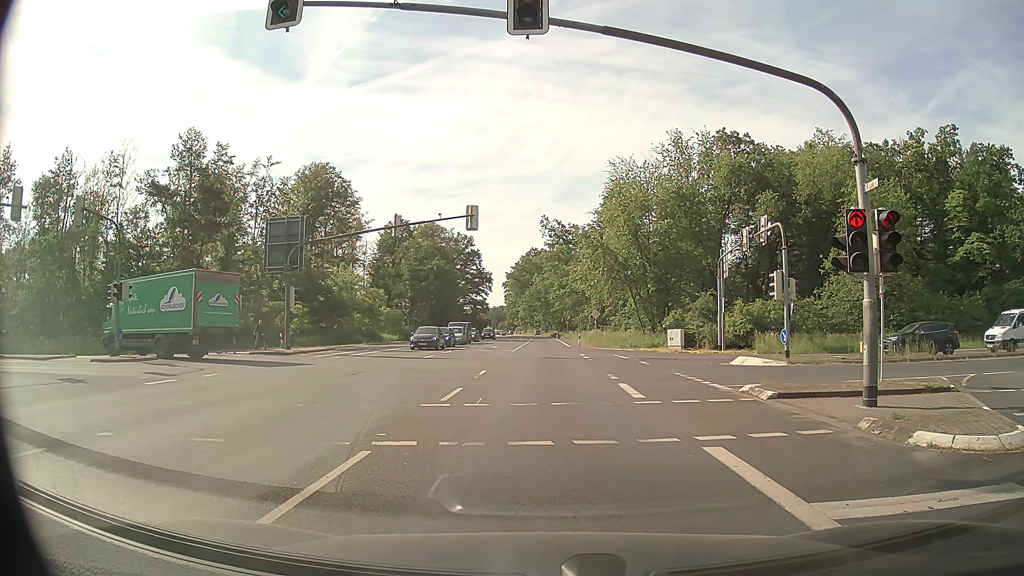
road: primary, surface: asphalt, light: Day
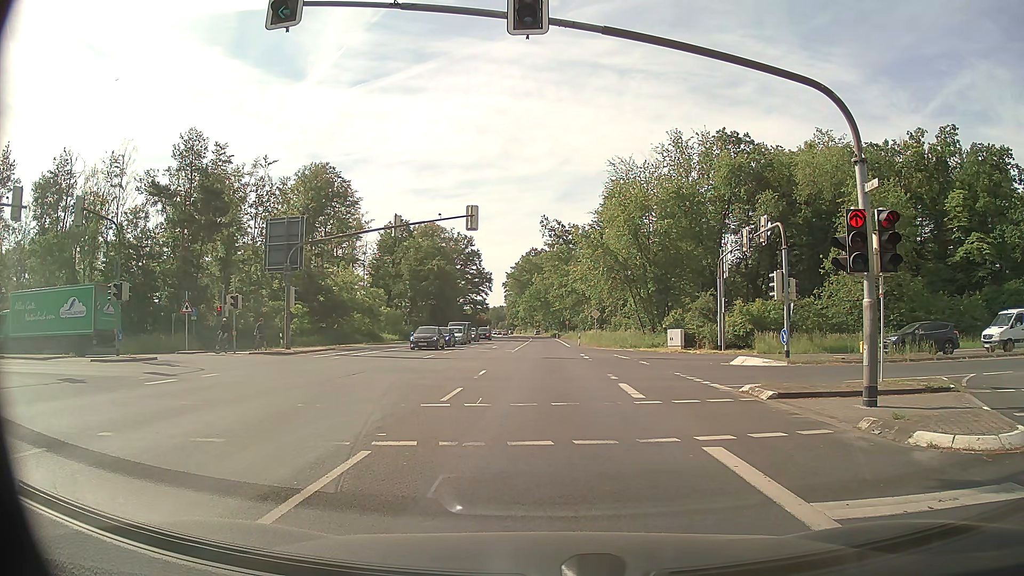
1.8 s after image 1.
(0.0, 0.0) m; 0°
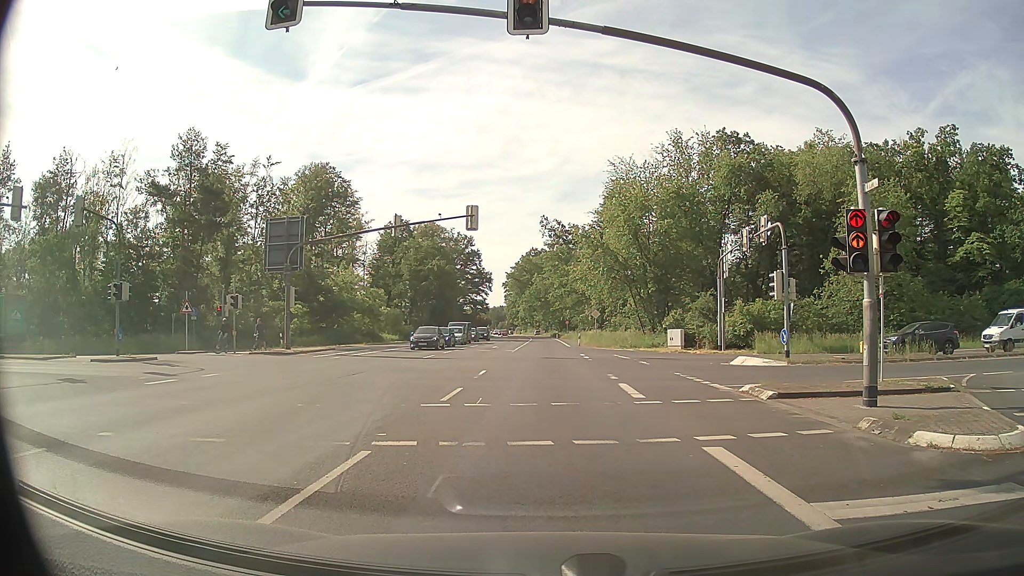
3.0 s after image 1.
(0.0, 0.0) m; 0°
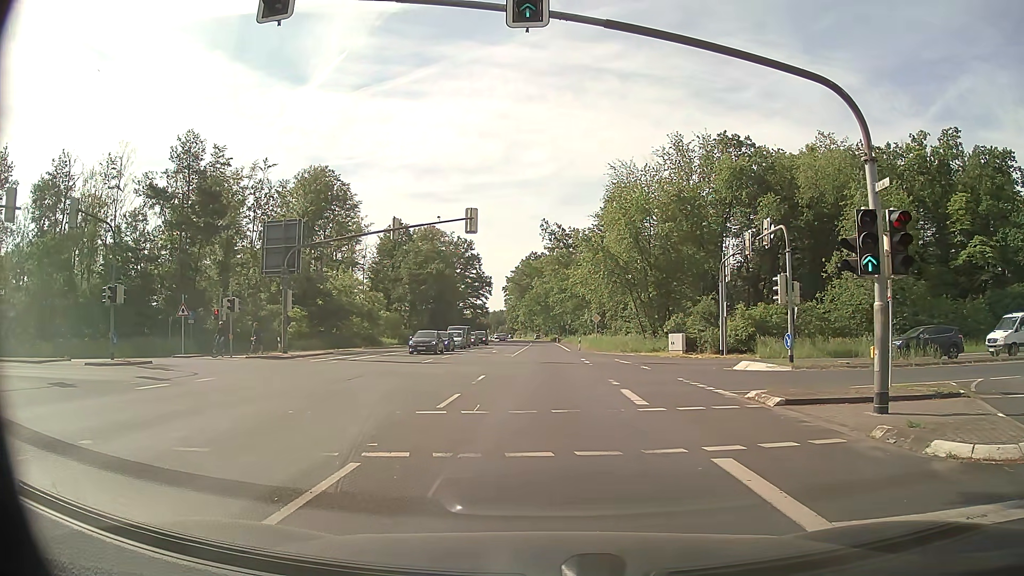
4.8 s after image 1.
(0.0, +0.5) m; 0°
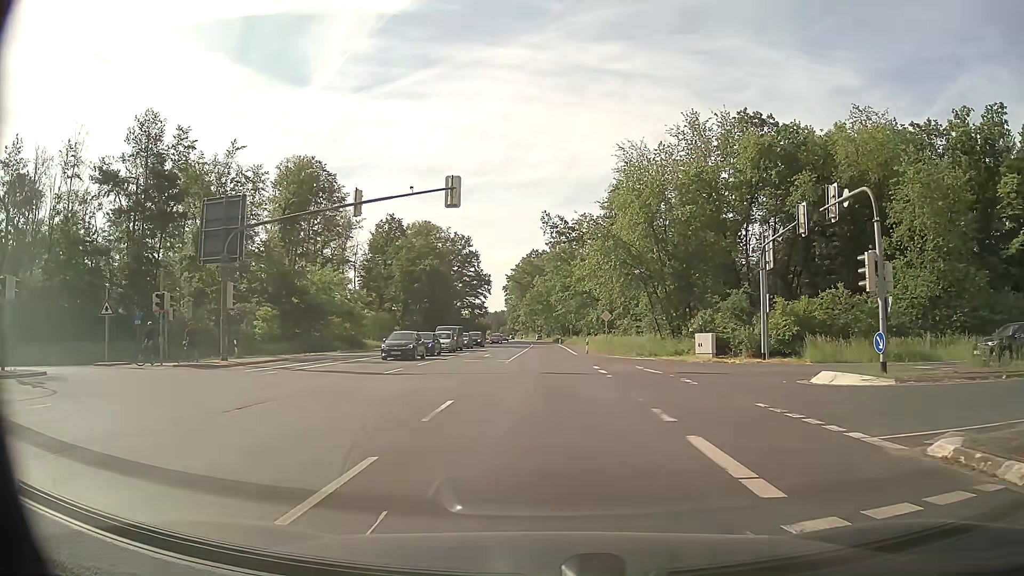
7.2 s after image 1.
(-0.1, +8.2) m; 0°
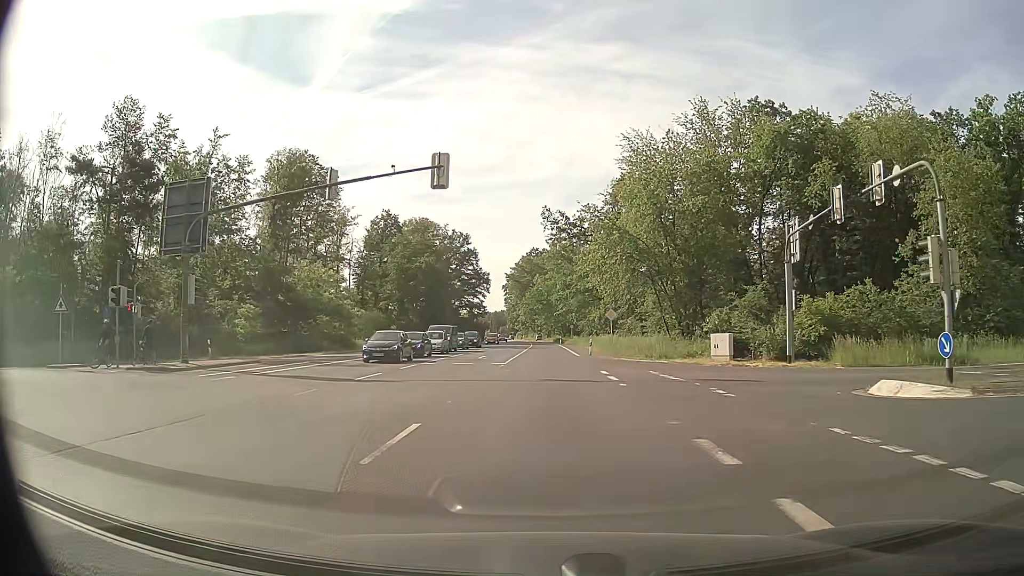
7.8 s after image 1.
(-0.1, +3.7) m; 0°
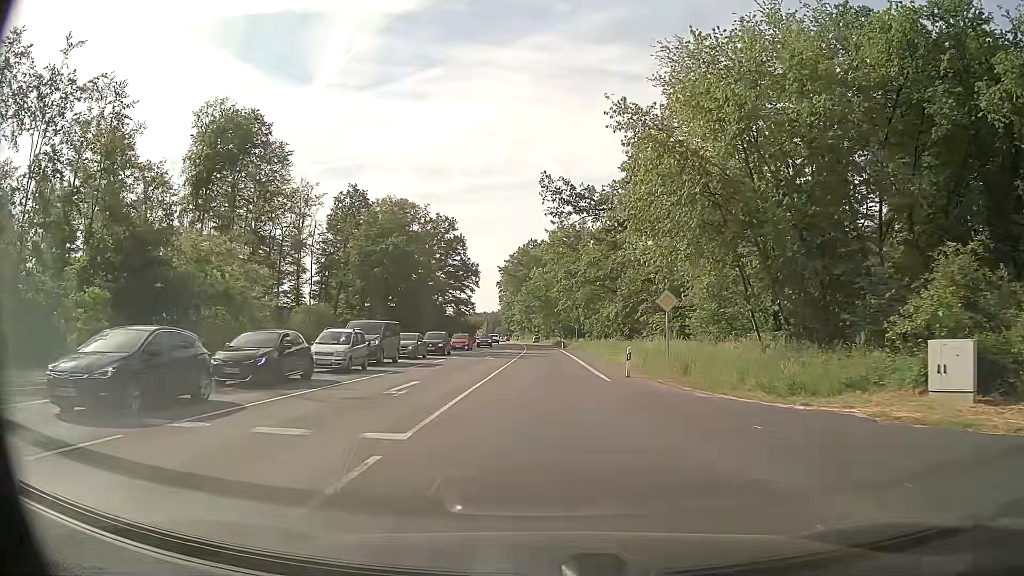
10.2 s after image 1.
(-0.1, +21.5) m; 0°
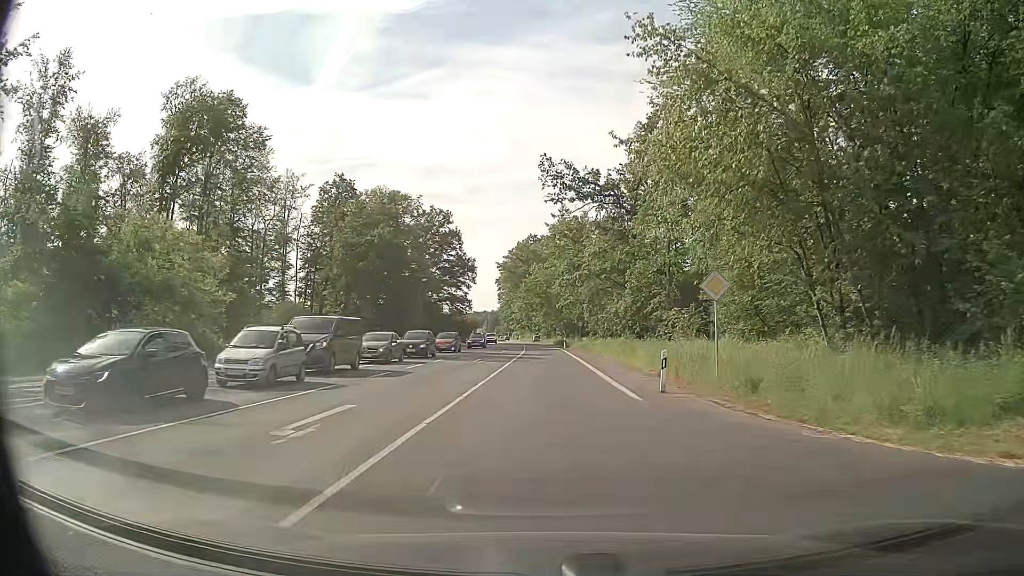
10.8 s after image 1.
(0.0, +6.9) m; 0°
(0, +10) (0, +20) (0, +30) (0, +40) (0, +50) (0, +60) (-1, +70) (-1, +80) (-1, +90) (-2, +100) m
